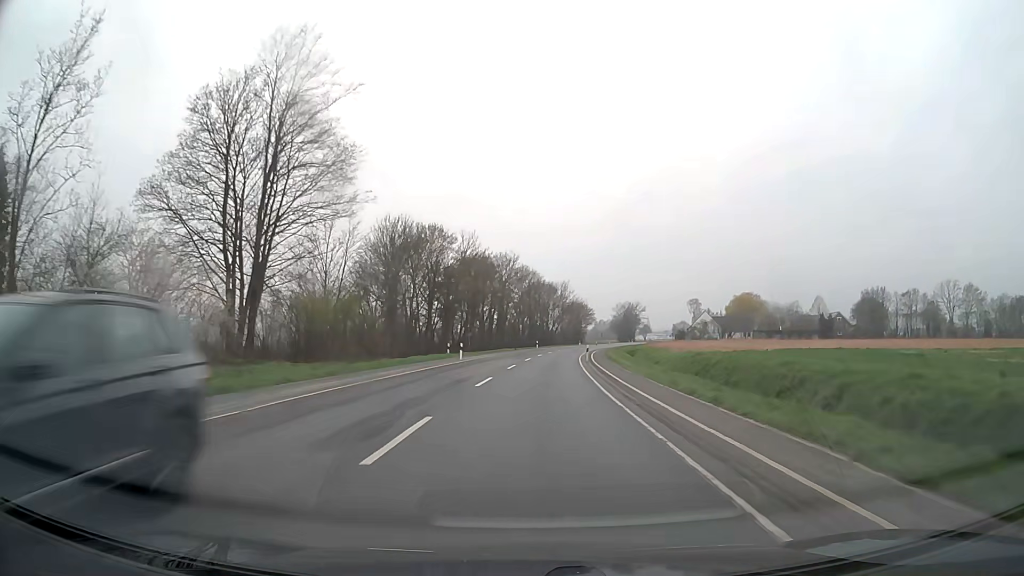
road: secondary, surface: asphalt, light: Day
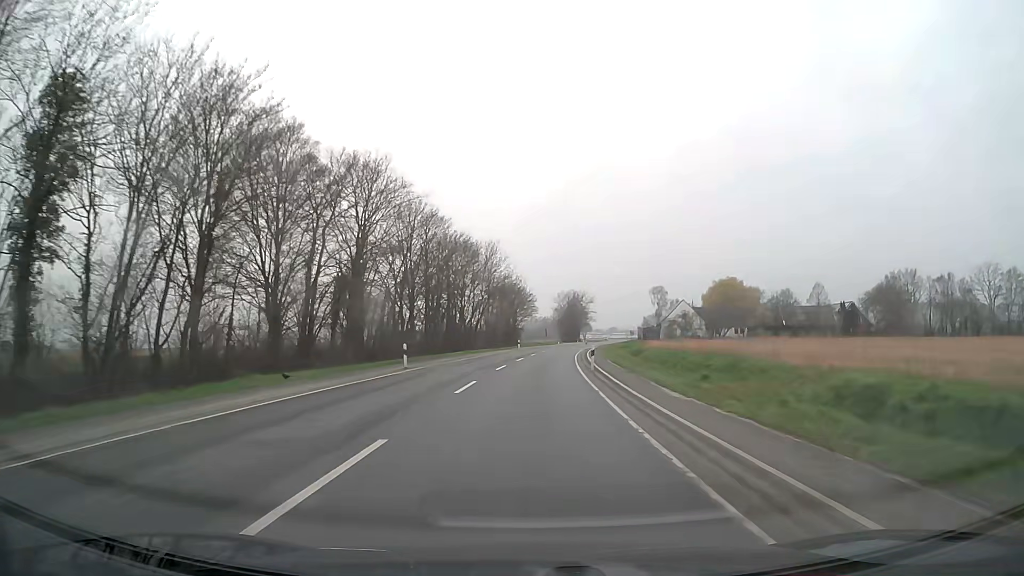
(+3.3, +62.6) m; +6°
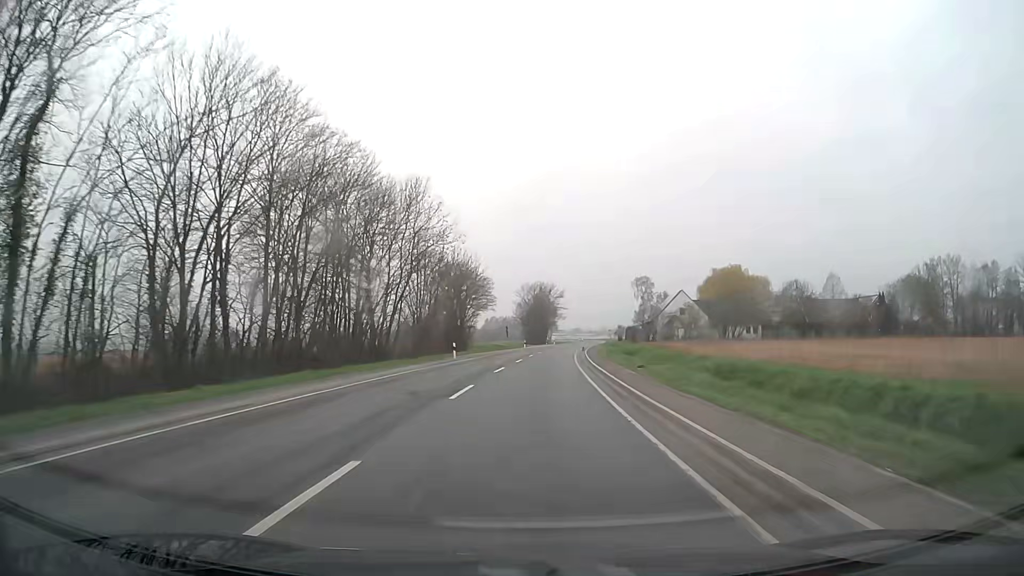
(+1.0, +37.5) m; +3°
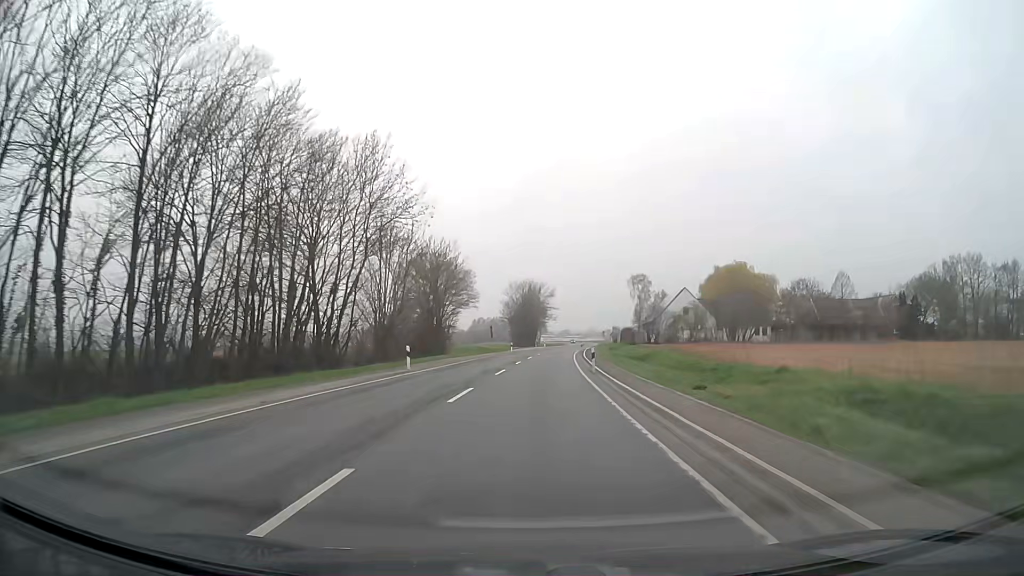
(+0.1, +12.5) m; +1°
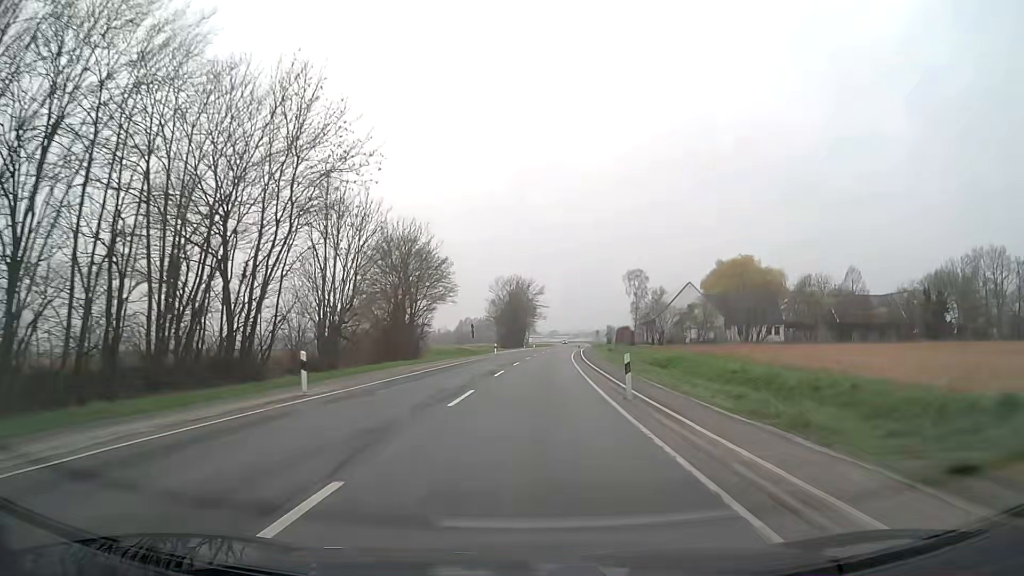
(+0.1, +12.5) m; +1°
(0, +10) (0, +20) (+1, +30) (+1, +40) (+2, +50) (+2, +60) (+3, +70) (+4, +80) (+5, +90) (+6, +100) m
